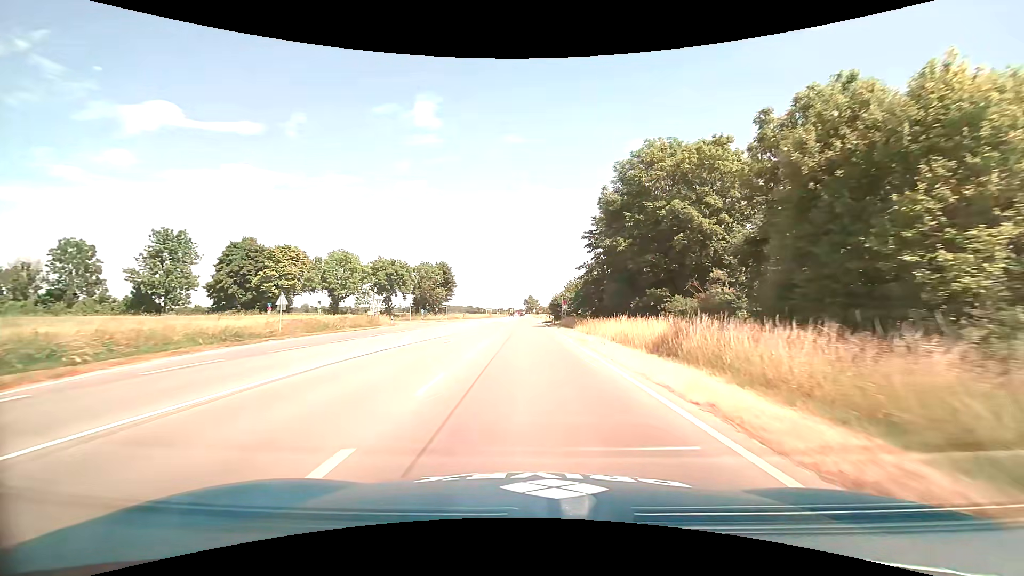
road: primary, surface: asphalt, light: Day
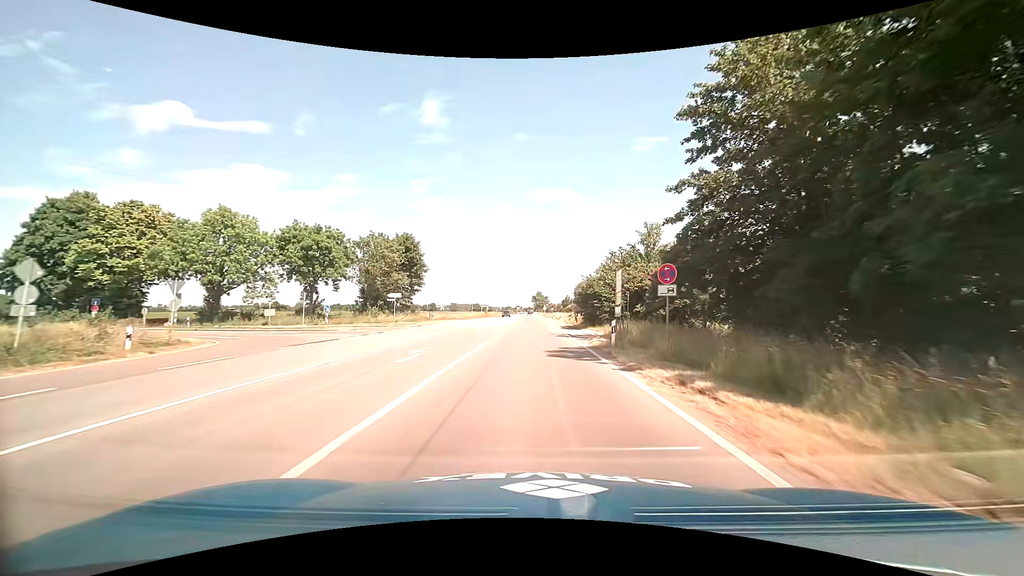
(-0.2, +35.6) m; -1°
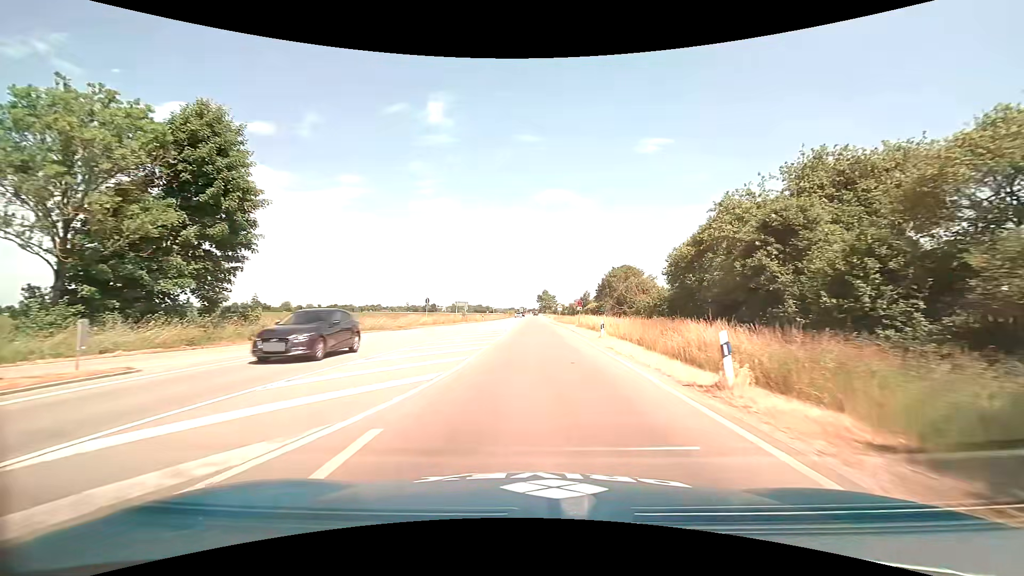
(-0.2, +42.8) m; 0°
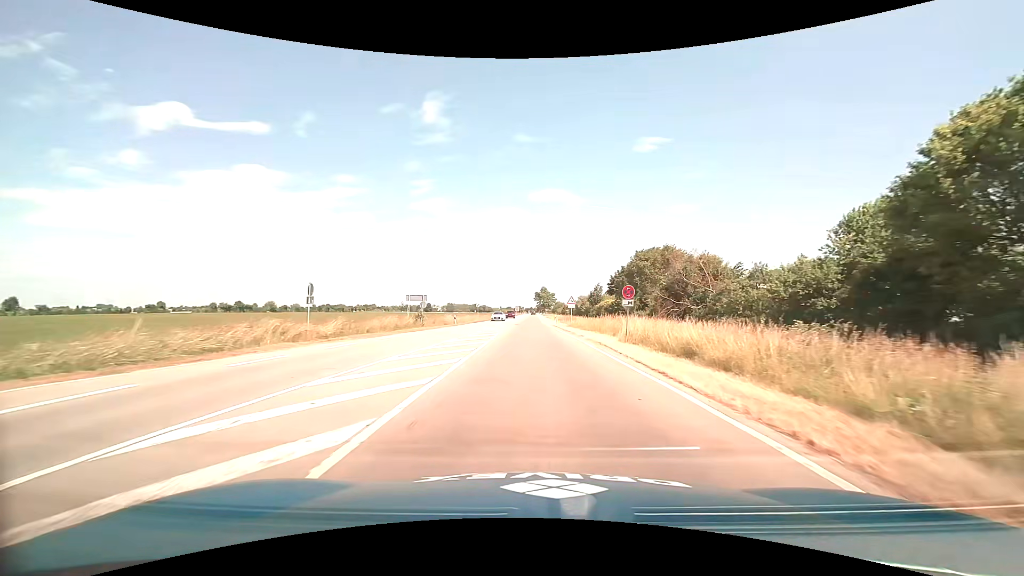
(0.0, +24.9) m; 0°
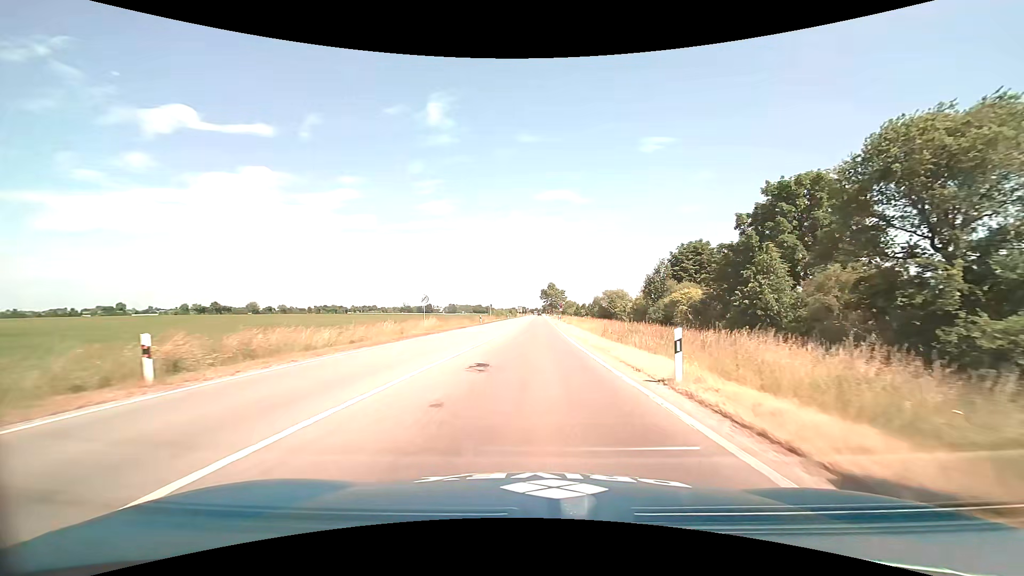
(-0.2, +41.2) m; -1°
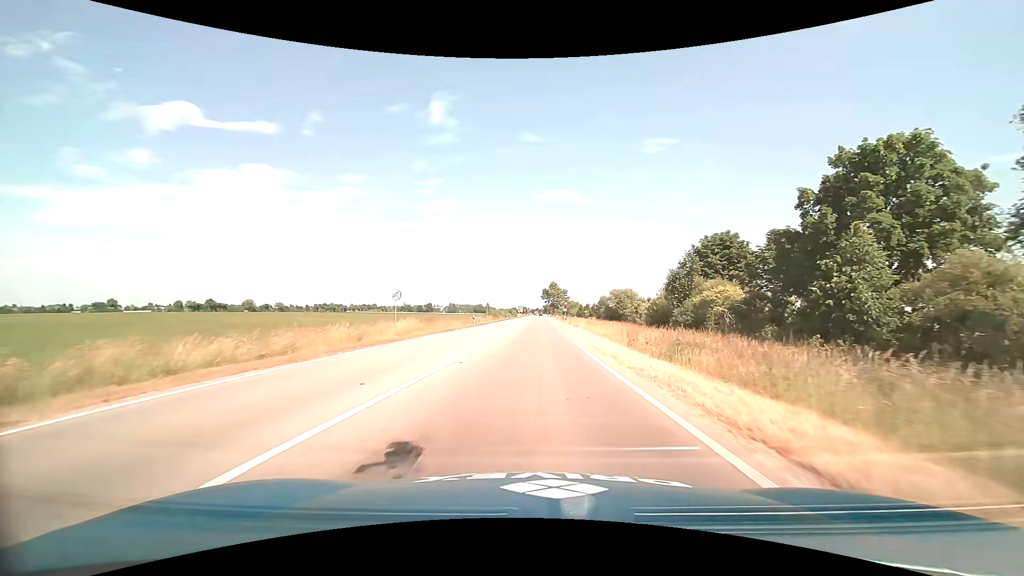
(0.0, +7.8) m; 0°
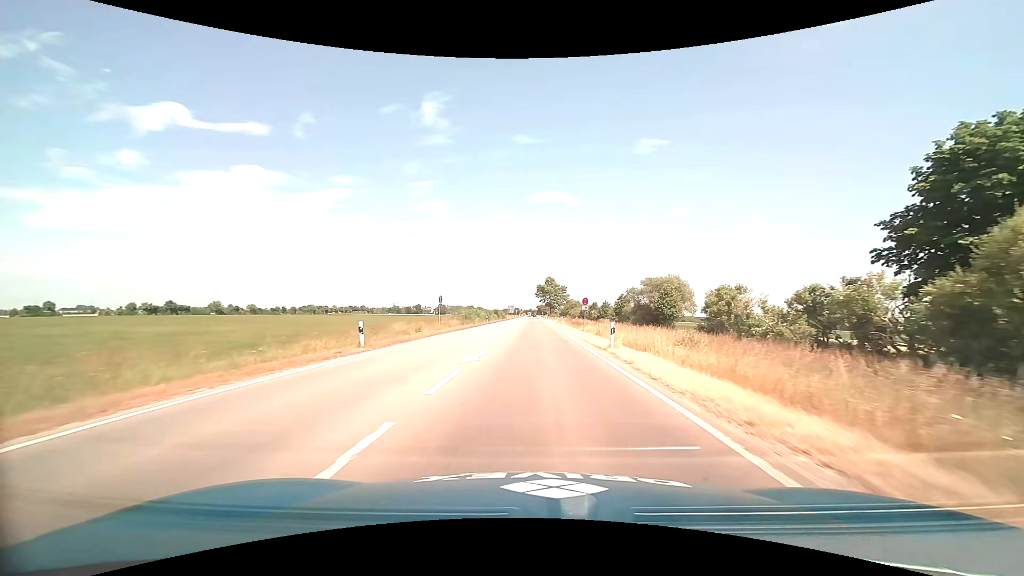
(+0.1, +33.6) m; +1°
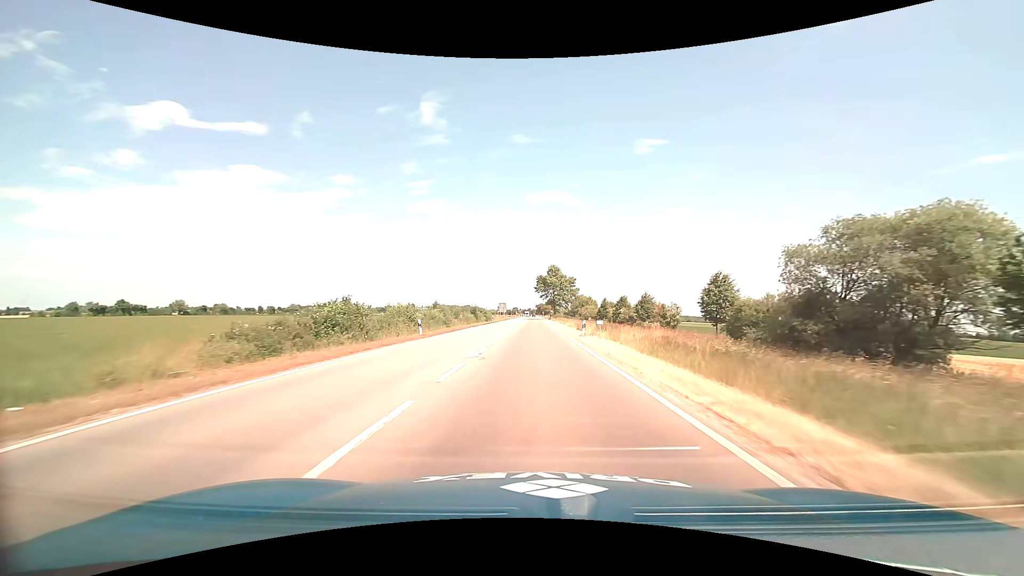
(+0.2, +40.9) m; 0°
(0, +10) (0, +20) (0, +30) (0, +40) (0, +50) (0, +60) (0, +70) (0, +80) (0, +90) (0, +100) m
